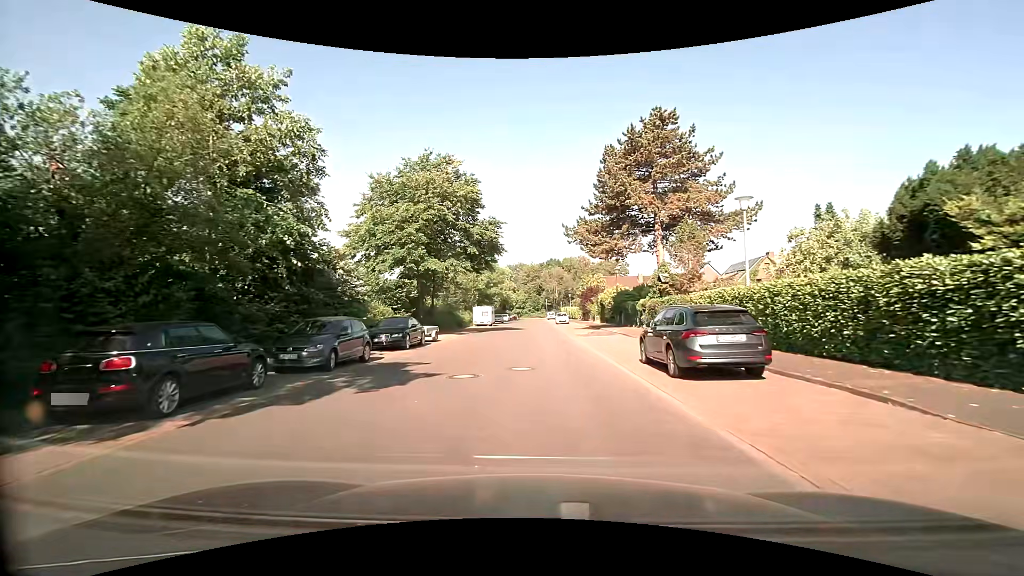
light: Day
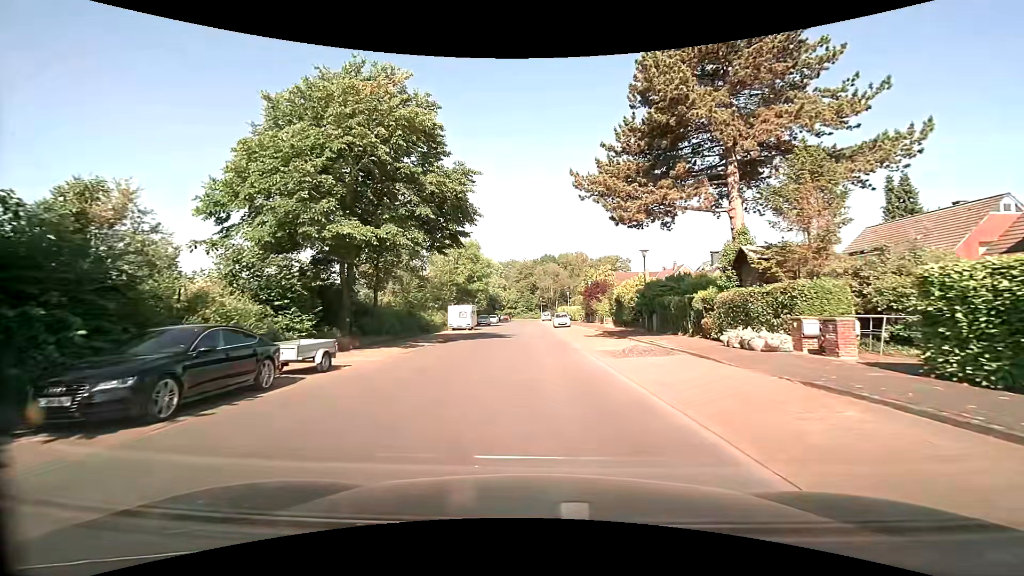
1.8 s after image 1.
(+0.1, +13.7) m; +1°
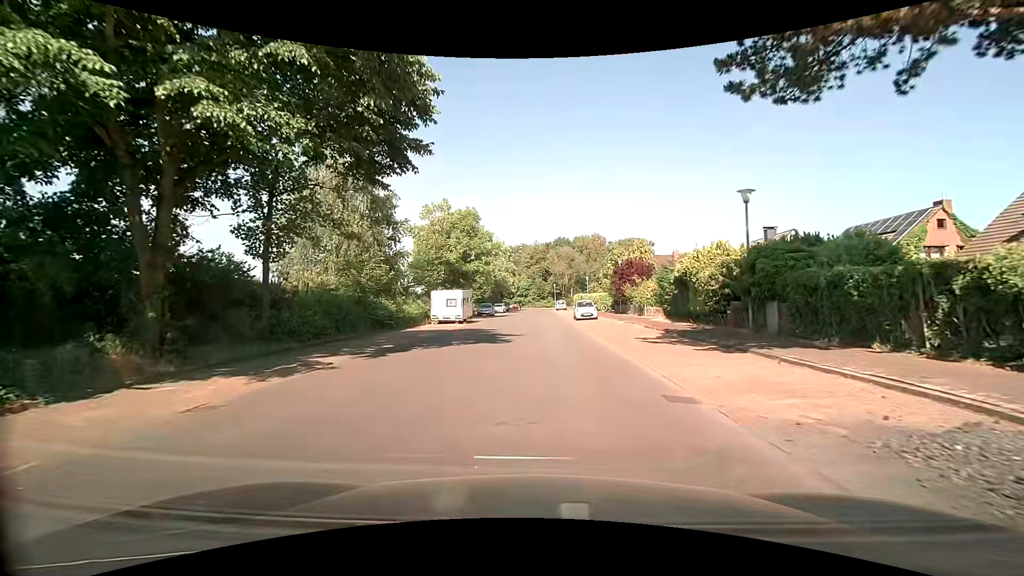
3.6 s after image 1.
(-0.2, +12.5) m; -1°
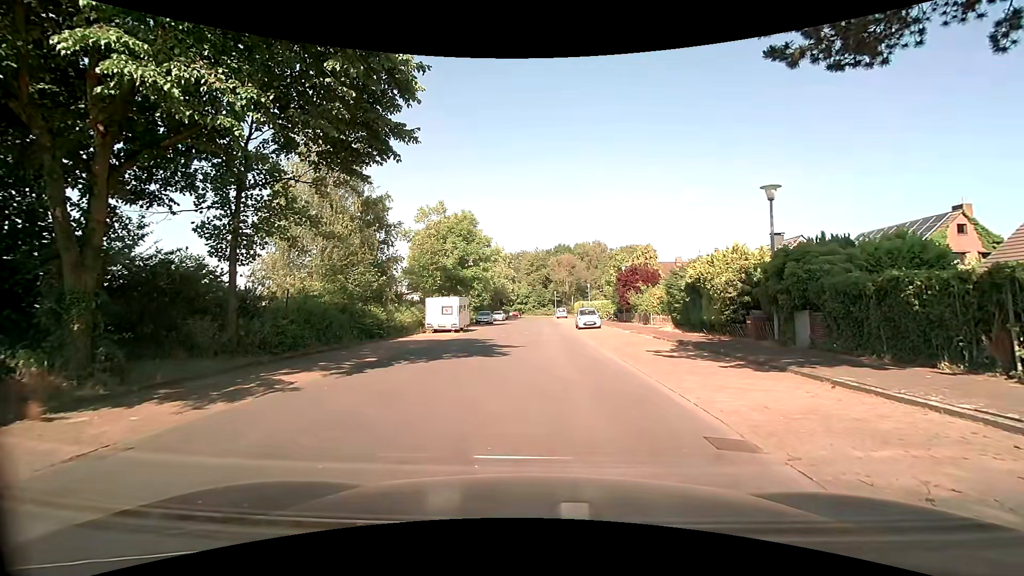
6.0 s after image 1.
(0.0, +1.4) m; +1°
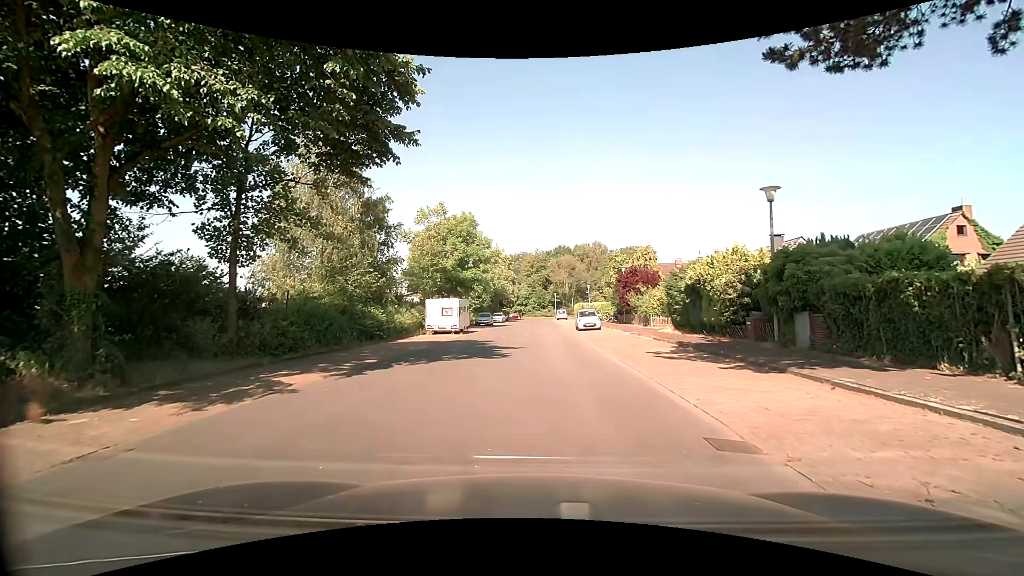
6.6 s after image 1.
(0.0, 0.0) m; 0°
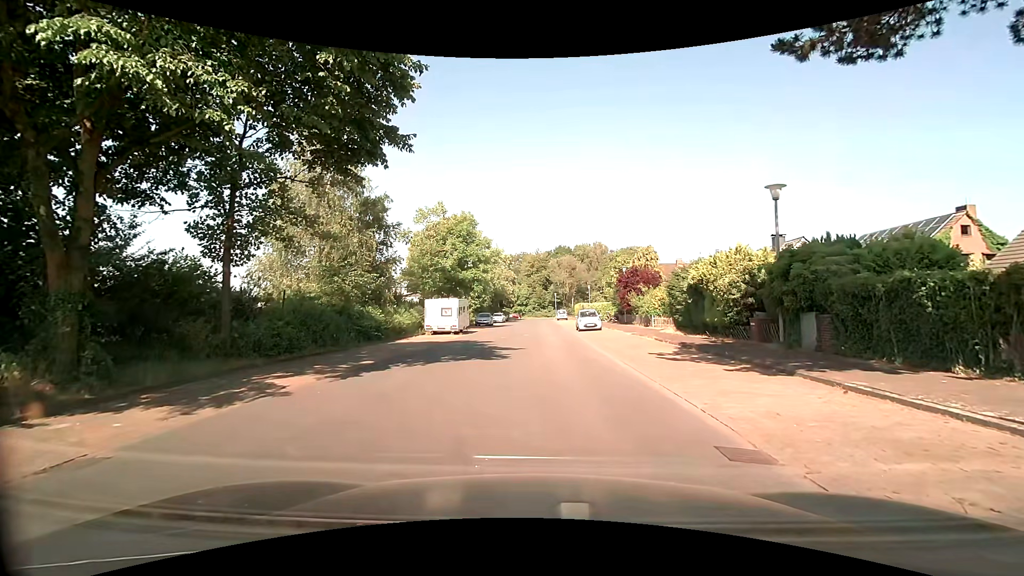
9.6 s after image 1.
(0.0, +0.3) m; 0°
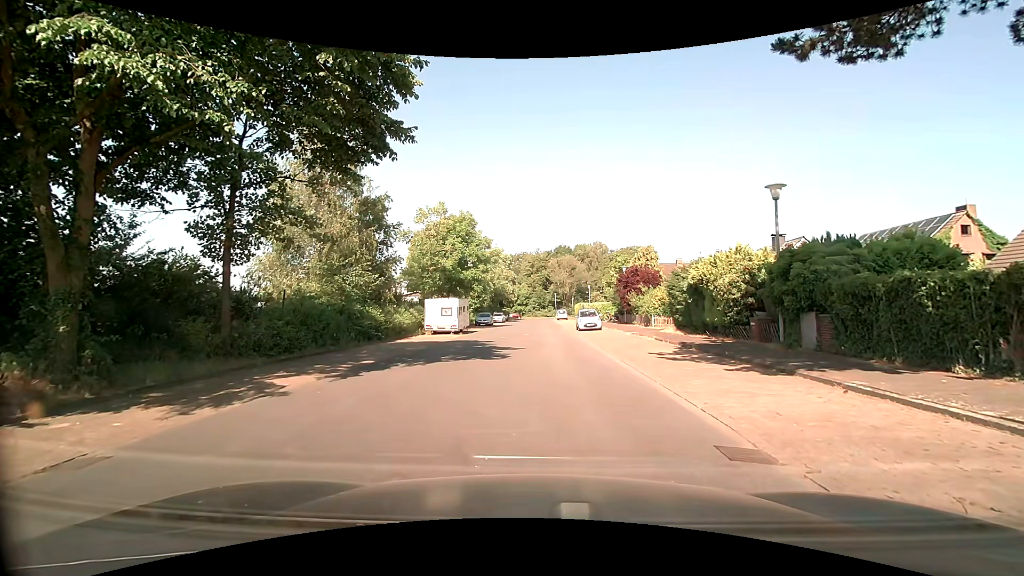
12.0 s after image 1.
(0.0, +0.1) m; 0°
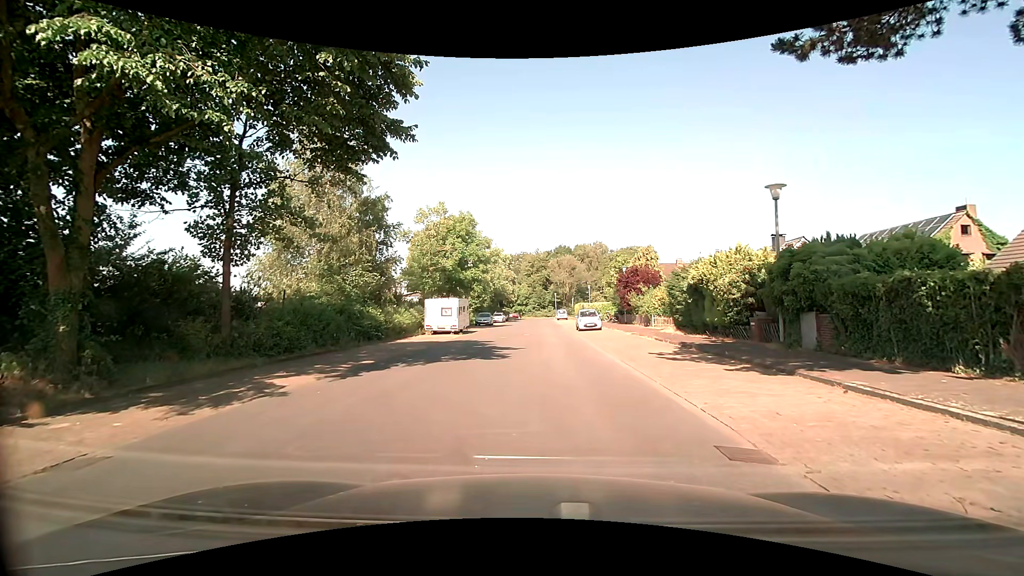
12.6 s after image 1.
(0.0, 0.0) m; 0°
(0, +10) (0, +20) (0, +30) (0, +40) (0, +50) (-1, +60) (-1, +70) (-1, +80) (-1, +90) (-1, +100) m
